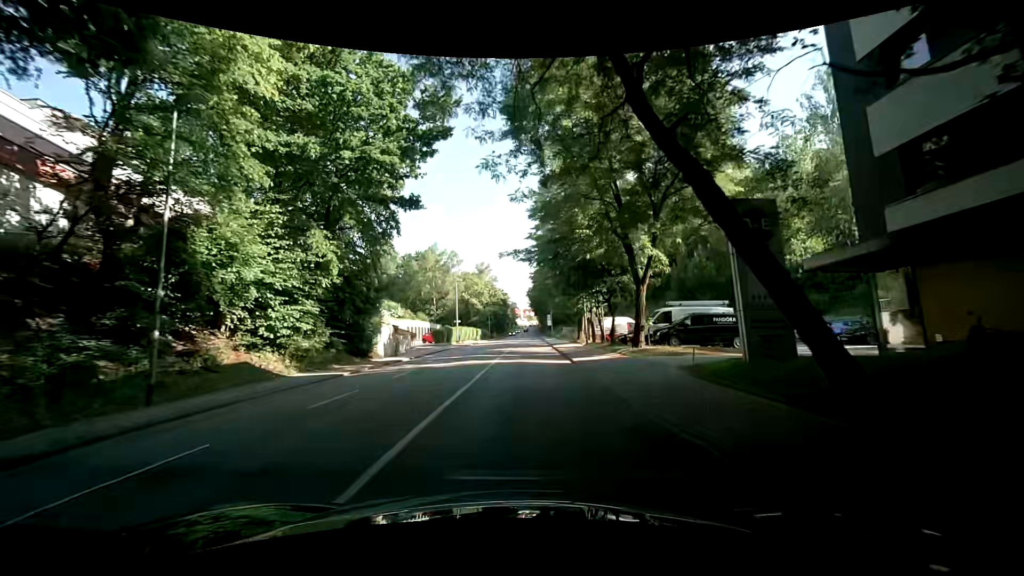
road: tertiary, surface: asphalt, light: Day
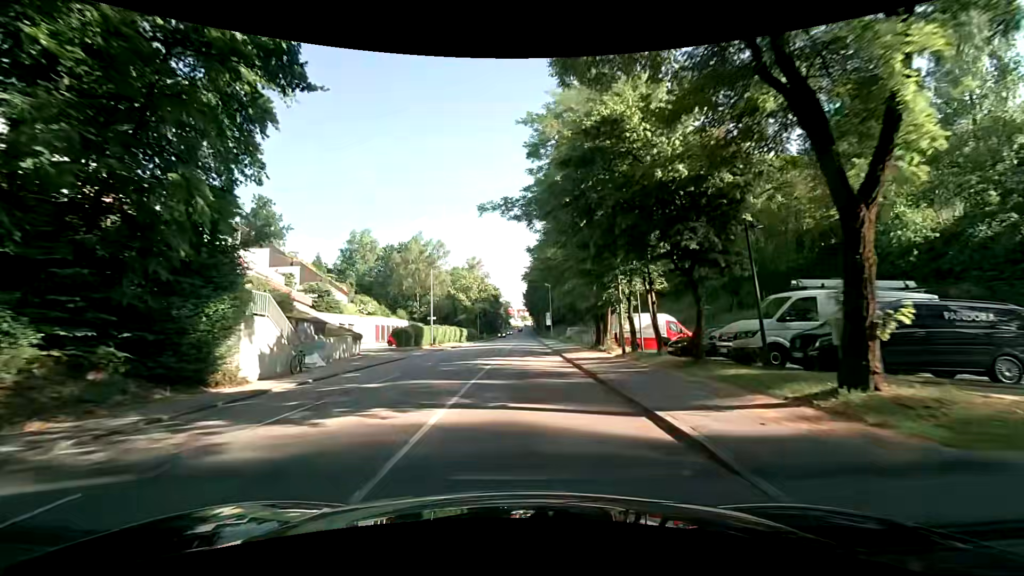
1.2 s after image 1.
(-0.3, +14.4) m; -1°
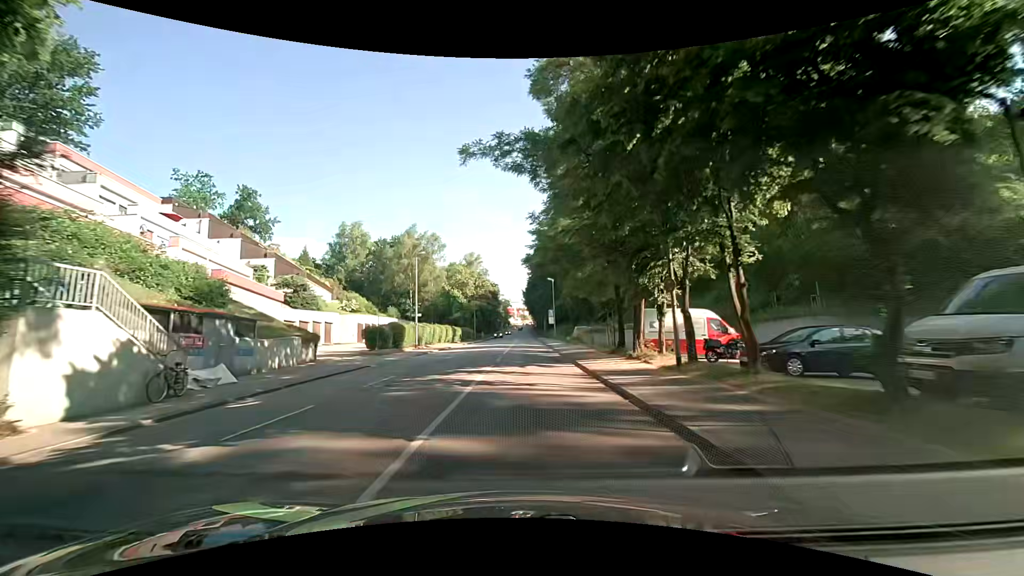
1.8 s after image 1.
(0.0, +7.3) m; +1°
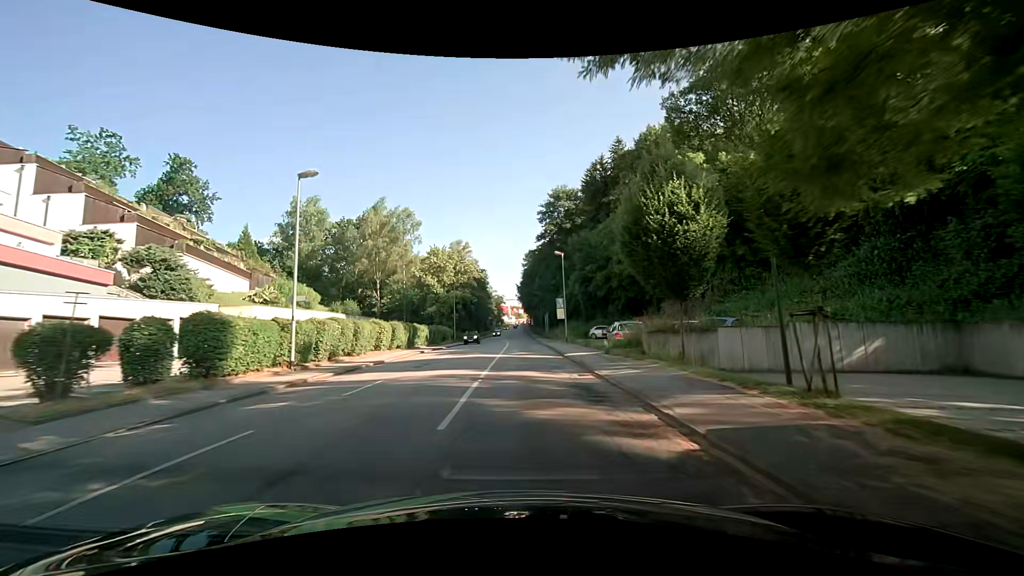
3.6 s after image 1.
(-0.1, +22.0) m; 0°
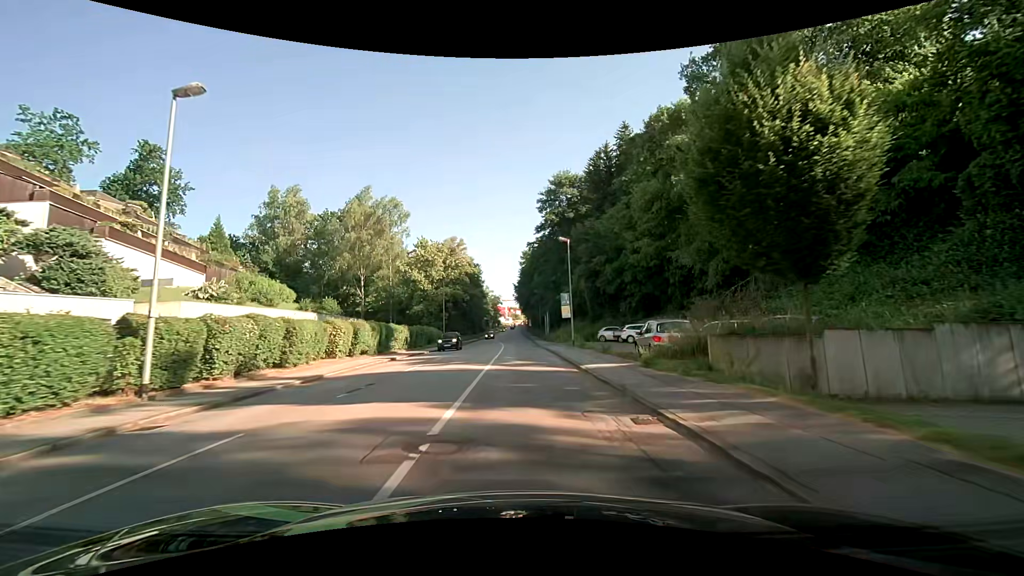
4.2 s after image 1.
(+0.1, +7.5) m; 0°
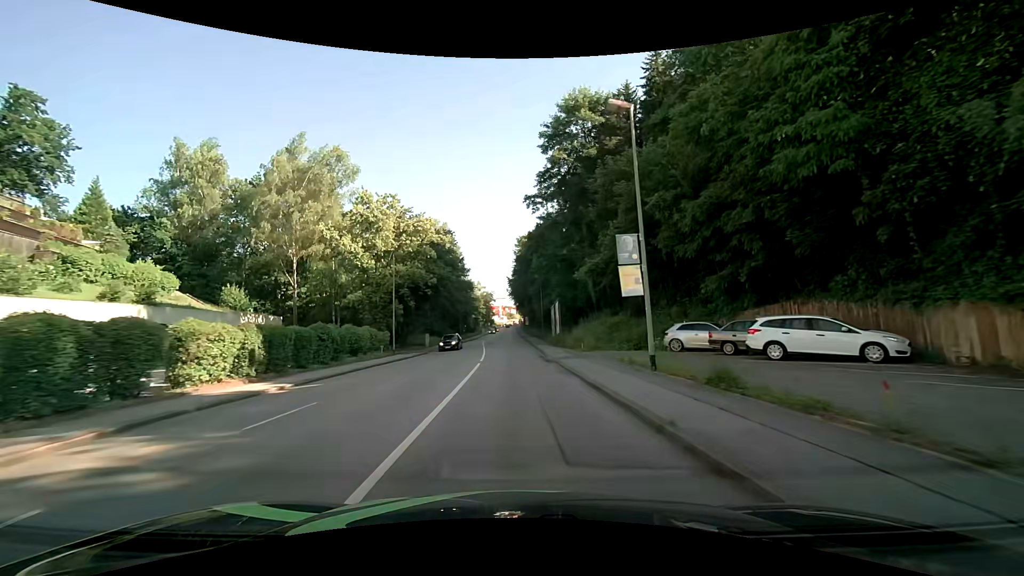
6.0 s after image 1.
(+0.3, +22.8) m; +1°
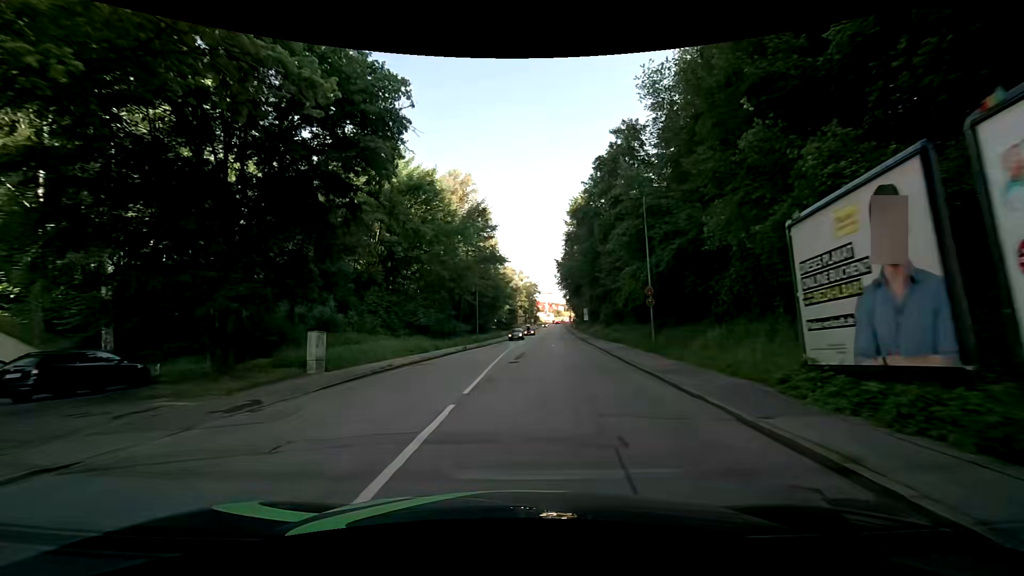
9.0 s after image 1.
(-1.1, +37.1) m; -5°
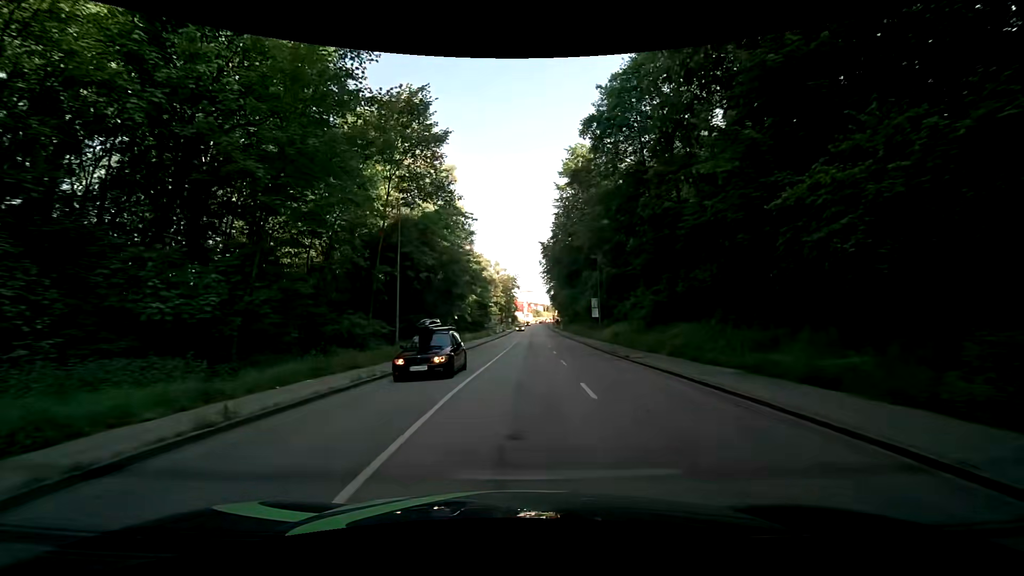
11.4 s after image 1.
(+0.5, +27.4) m; +3°
(0, +10) (0, +20) (0, +30) (0, +40) (0, +50) (+1, +60) (+1, +70) (+1, +80) (+1, +90) (+1, +100) m
